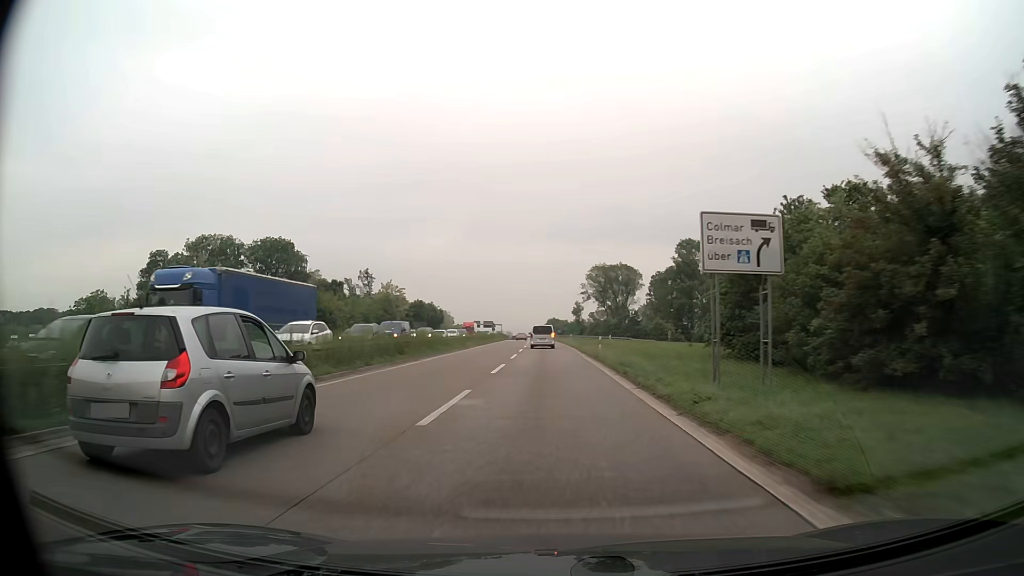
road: trunk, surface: asphalt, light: Day
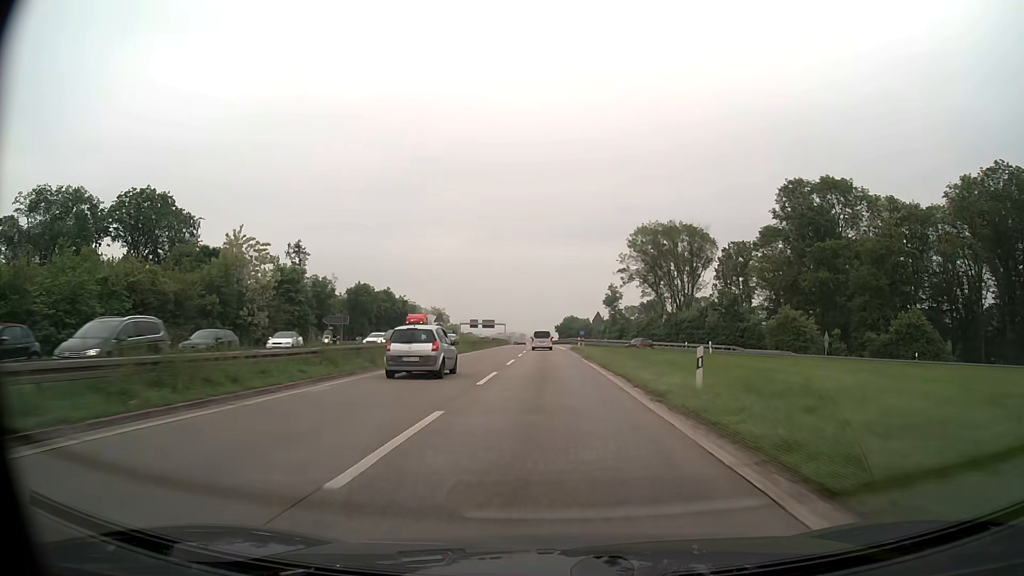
(-0.8, +64.4) m; -1°
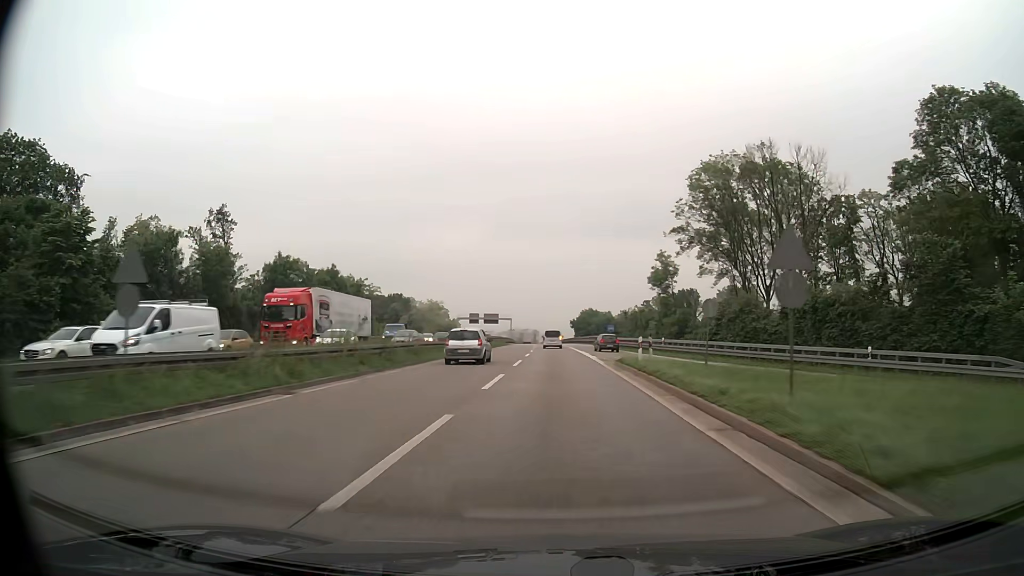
(-0.4, +37.9) m; -1°
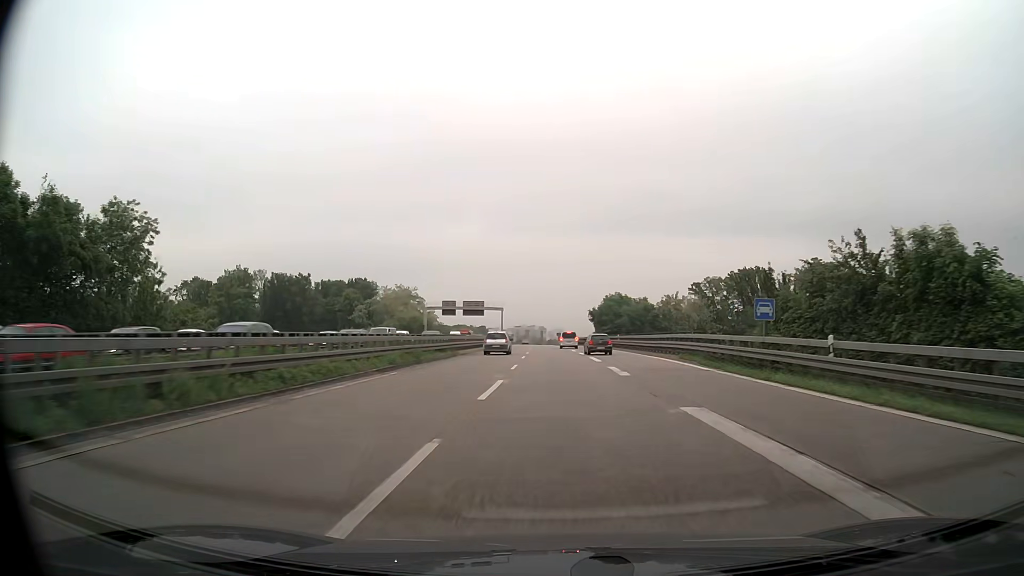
(-0.6, +62.3) m; -1°
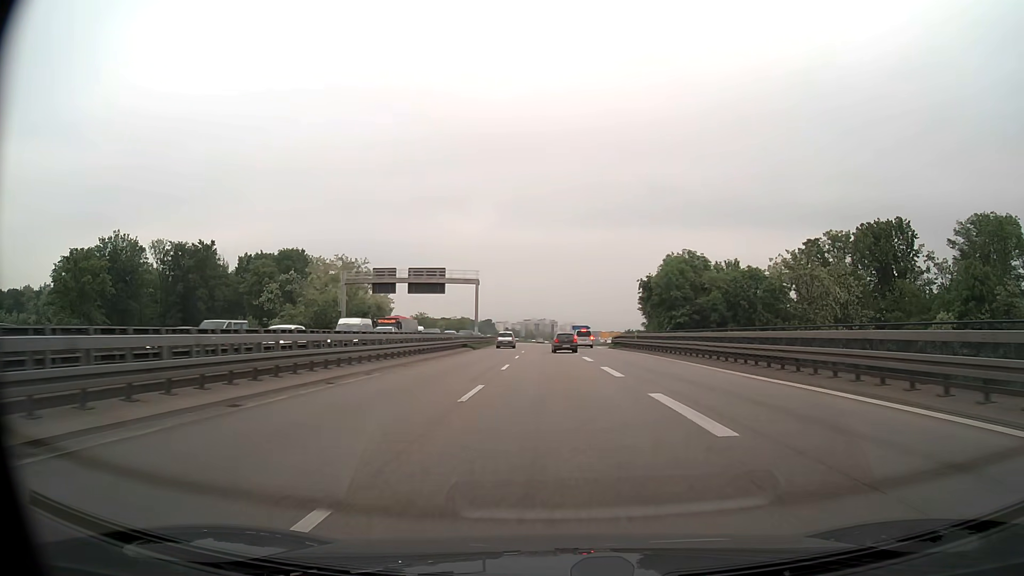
(-0.5, +61.7) m; -1°
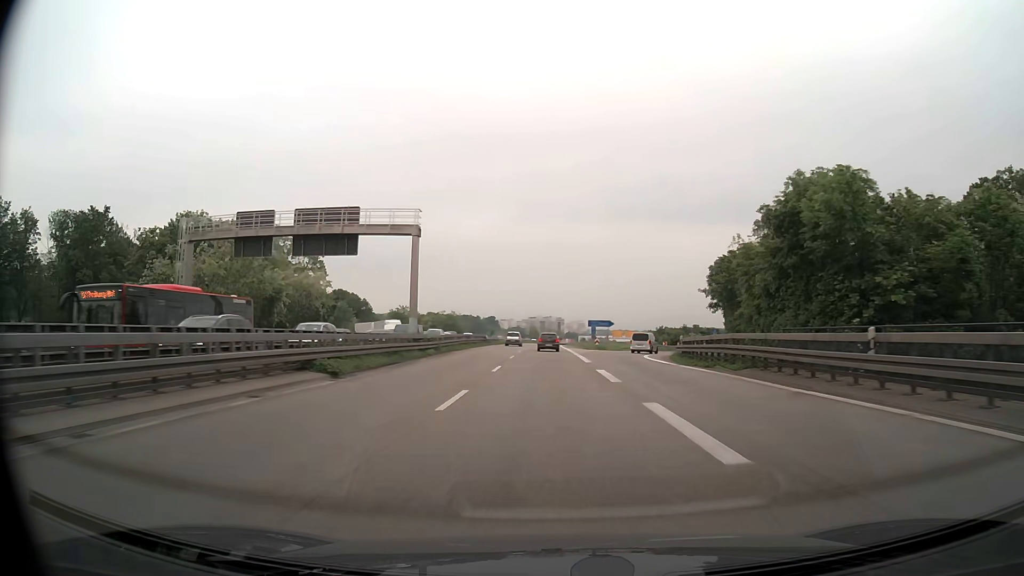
(-0.2, +37.7) m; -1°
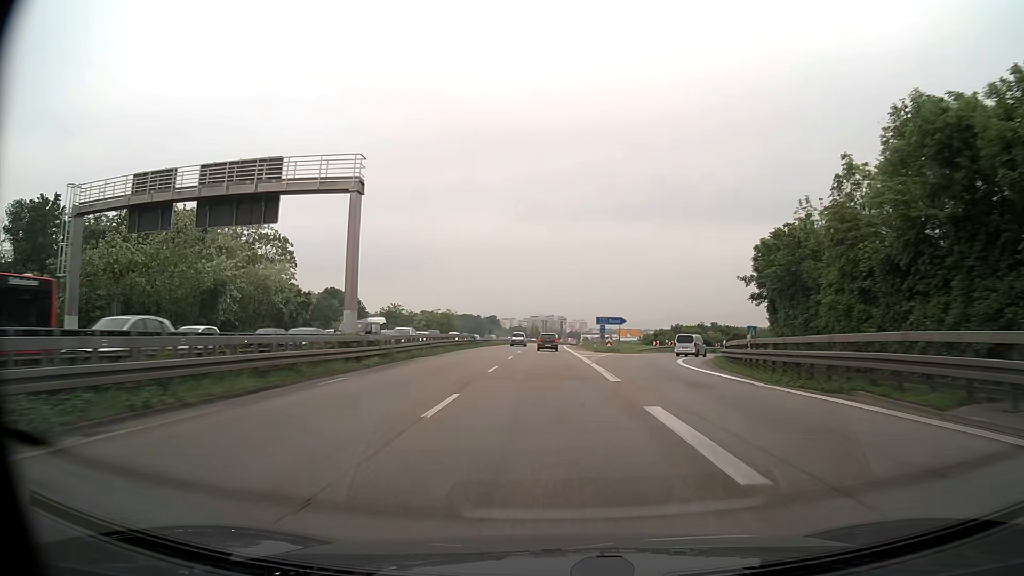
(0.0, +12.8) m; 0°
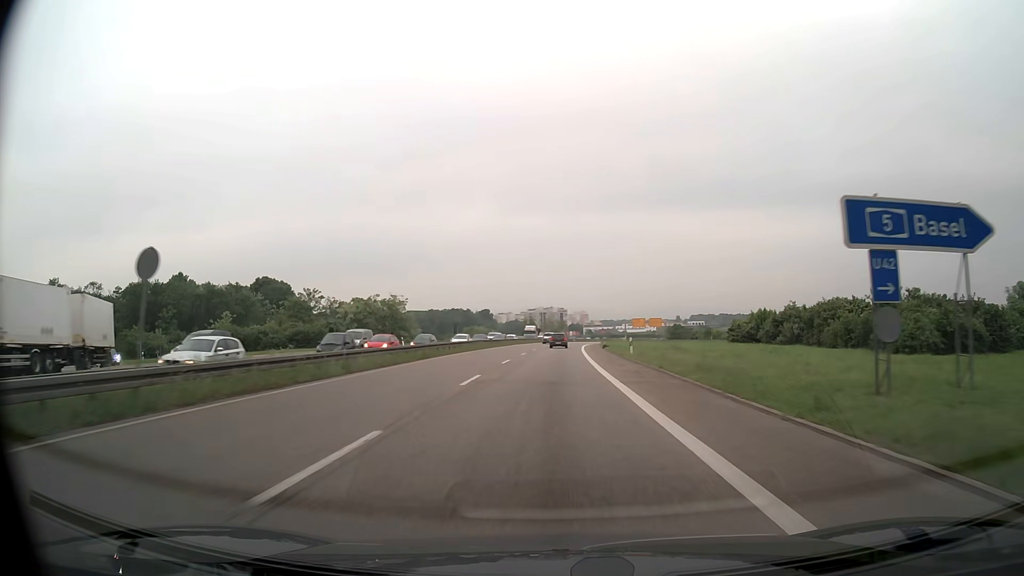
(-0.3, +65.7) m; 0°
(0, +10) (0, +20) (0, +30) (0, +40) (+1, +50) (+1, +60) (+1, +70) (+2, +80) (+3, +90) (+3, +100) m
